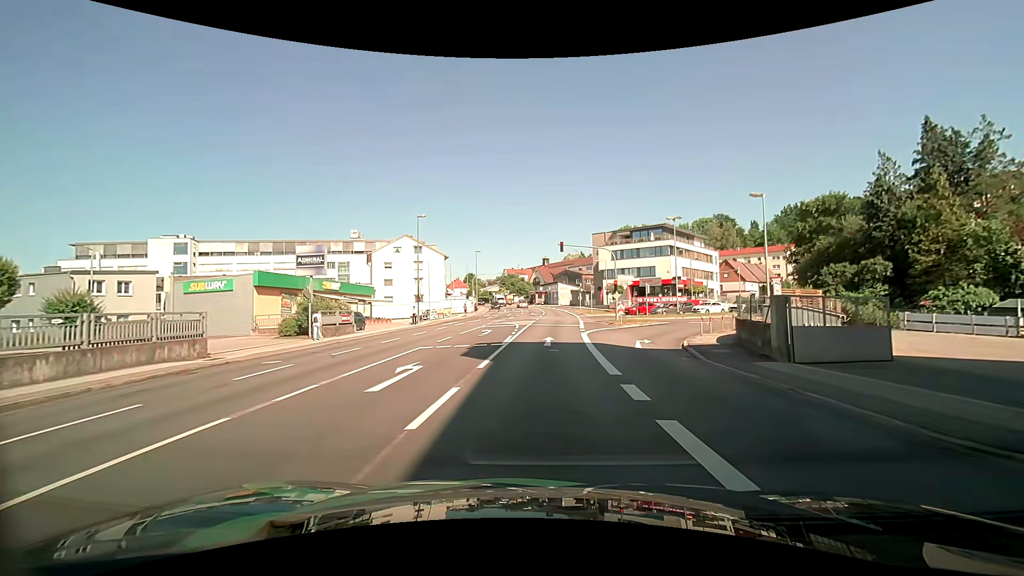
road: tertiary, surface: asphalt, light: Day
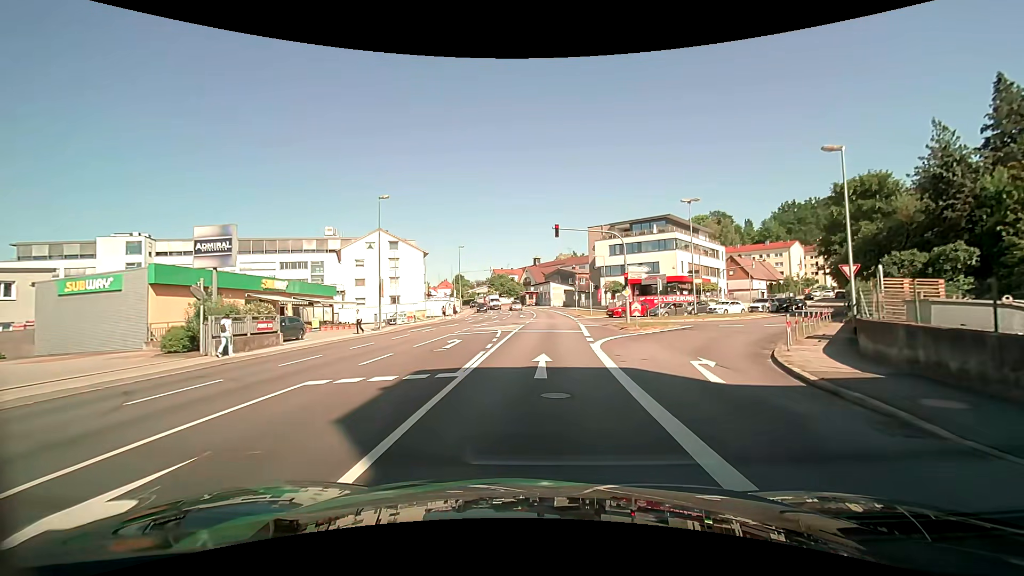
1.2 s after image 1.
(+0.1, +8.7) m; +1°
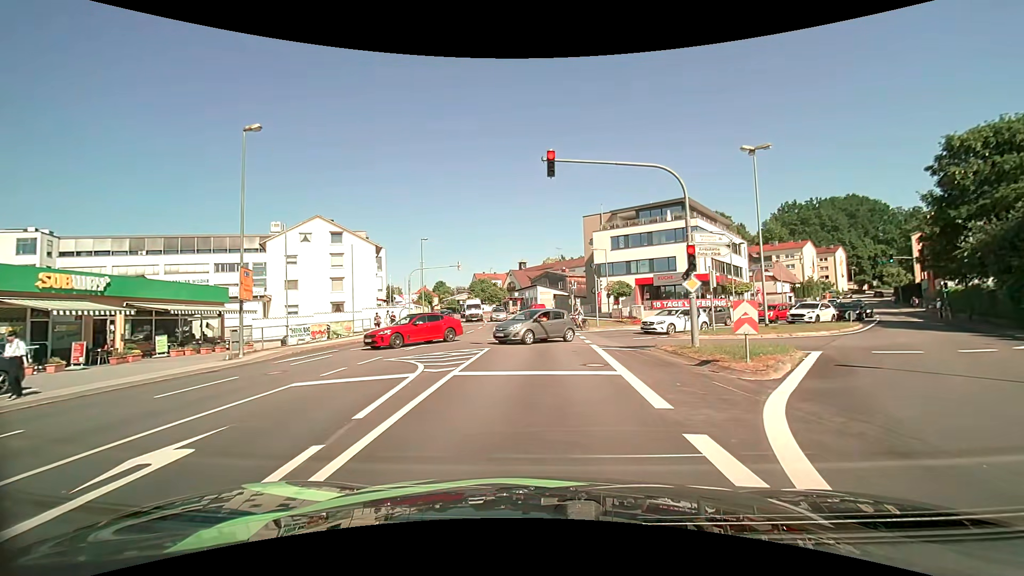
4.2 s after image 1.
(+0.3, +15.9) m; +2°
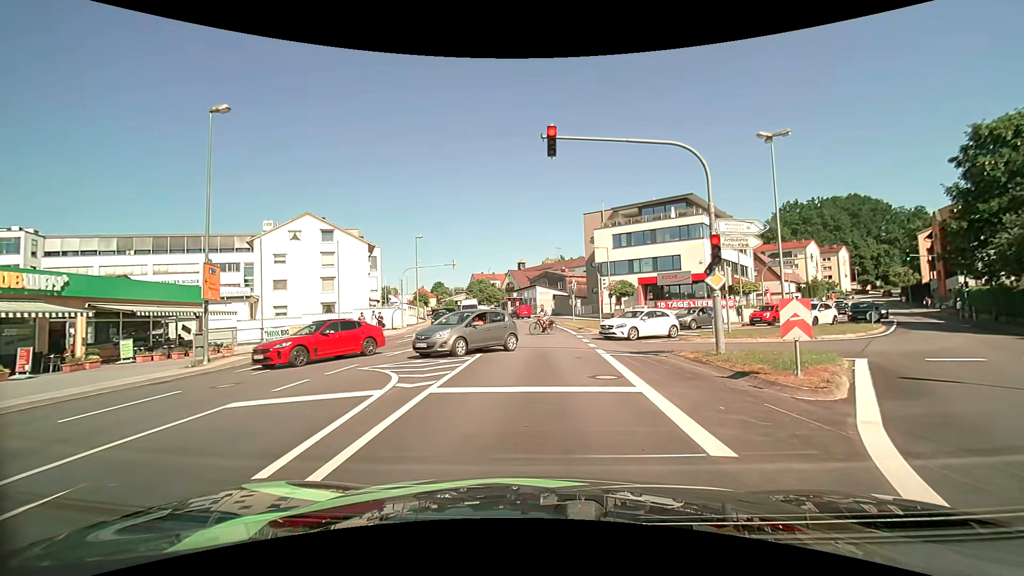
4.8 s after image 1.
(0.0, +2.2) m; 0°
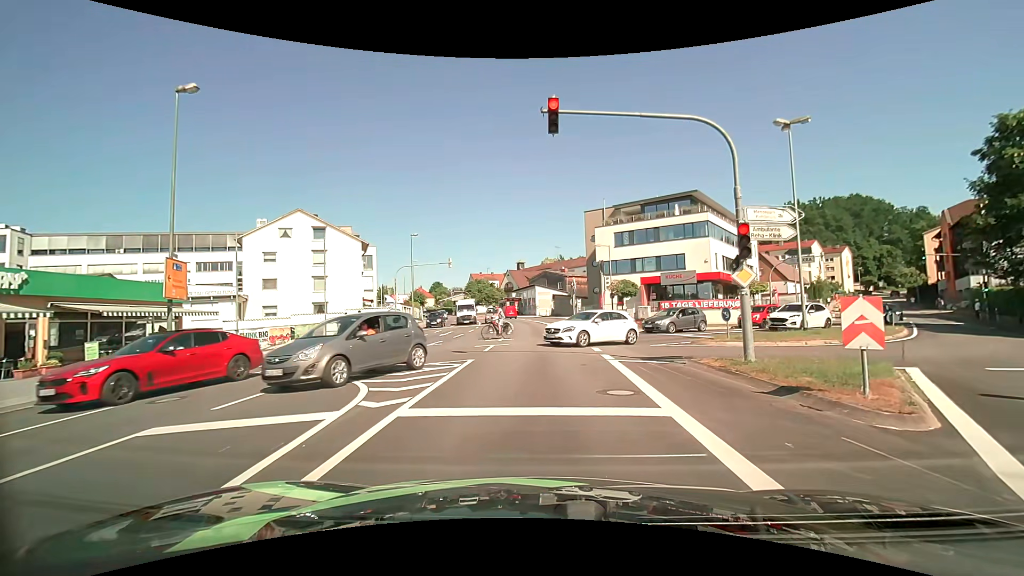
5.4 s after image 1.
(0.0, +1.8) m; +1°
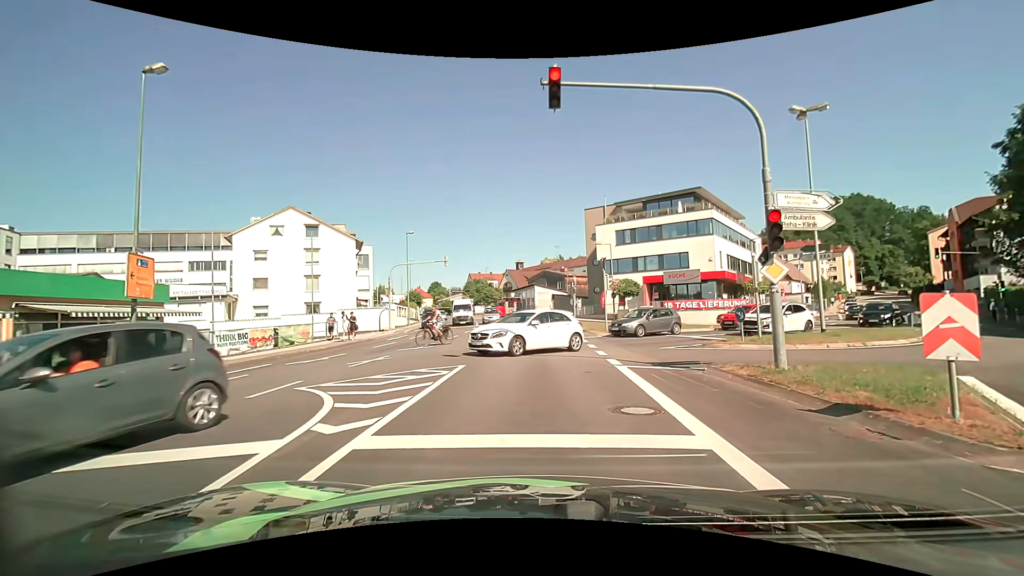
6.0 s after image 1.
(0.0, +1.5) m; 0°
